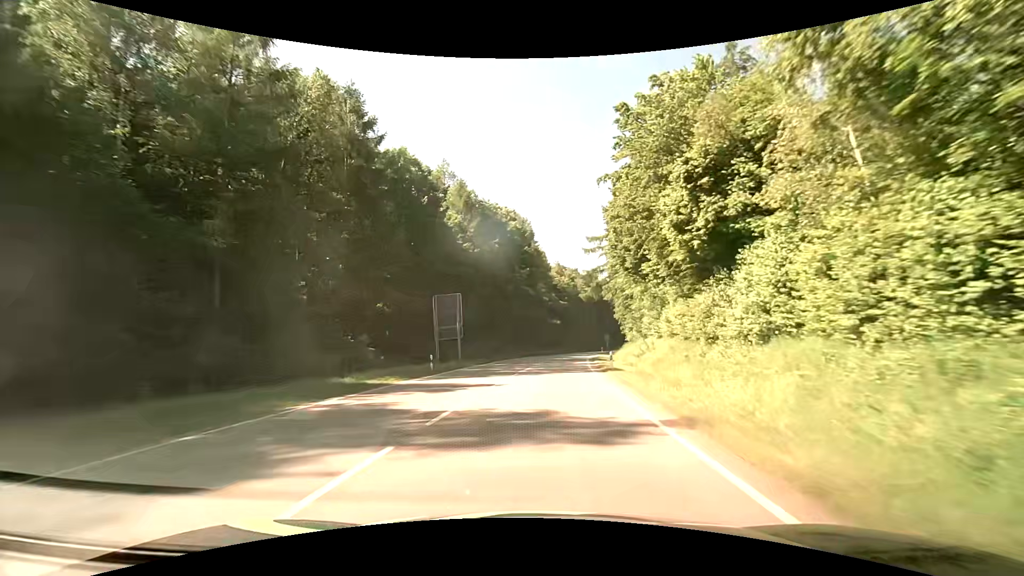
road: secondary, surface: asphalt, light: Day
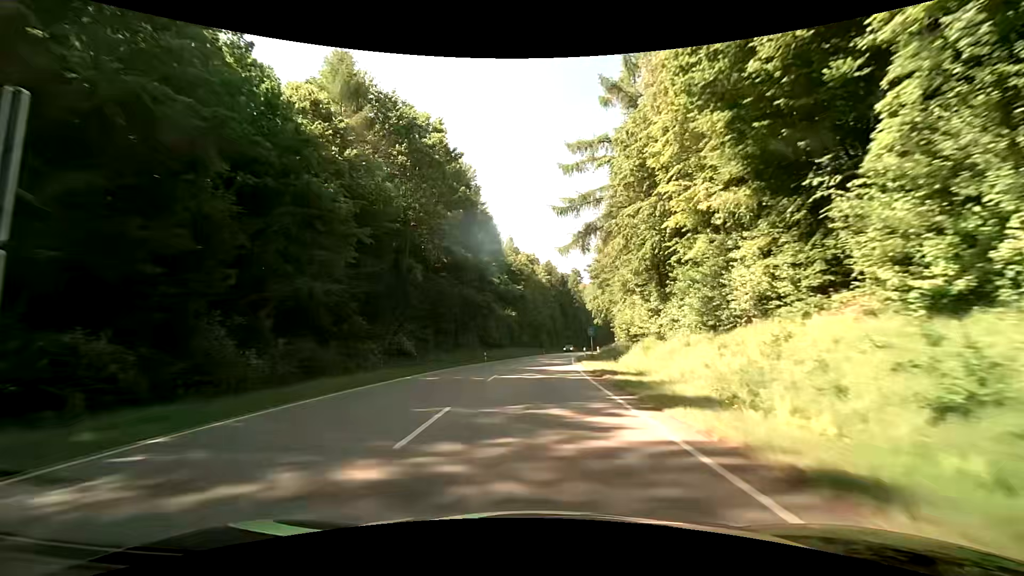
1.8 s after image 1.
(+1.5, +32.5) m; +5°
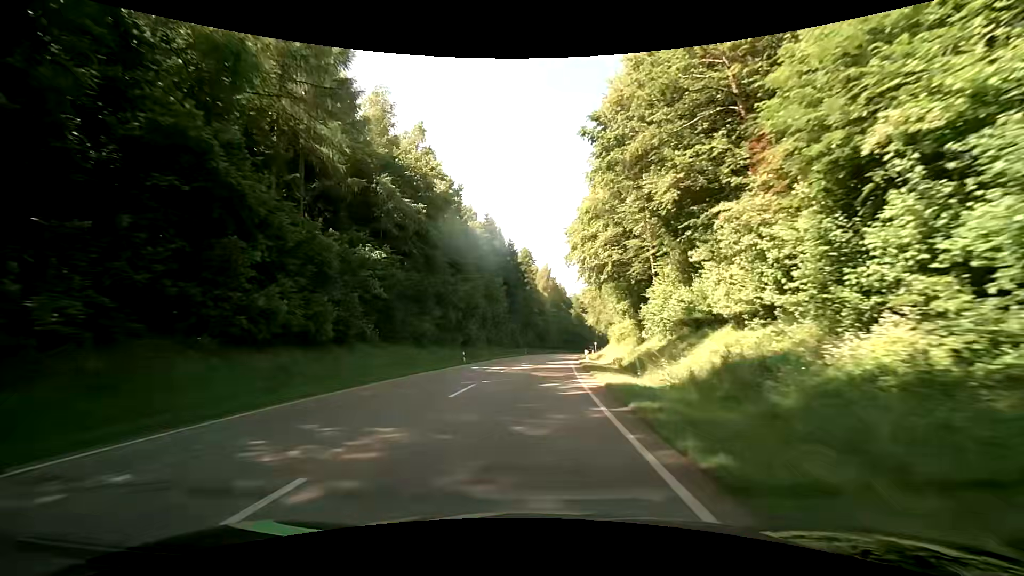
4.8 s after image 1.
(+2.6, +53.6) m; +7°
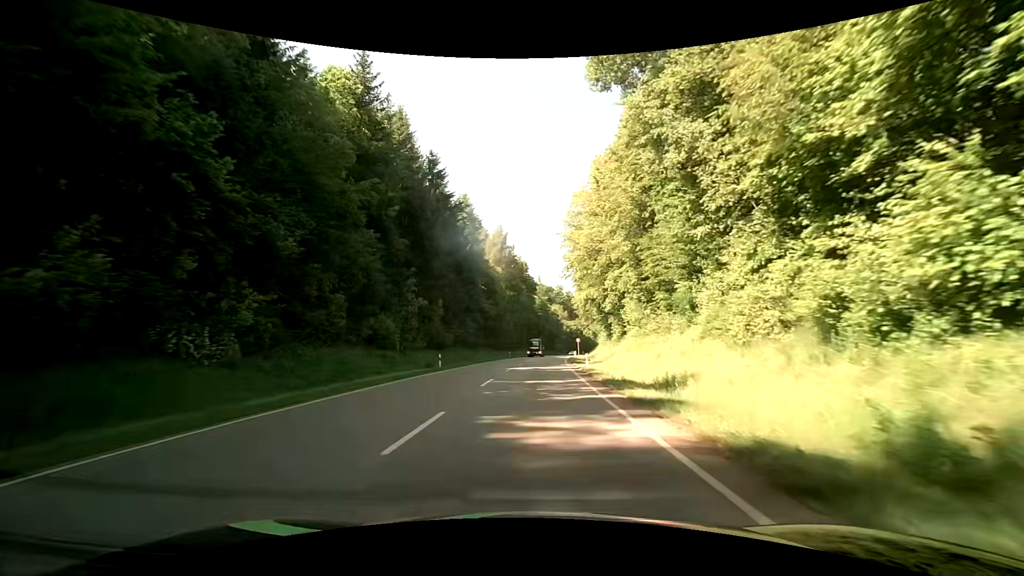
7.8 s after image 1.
(+2.1, +52.9) m; +4°
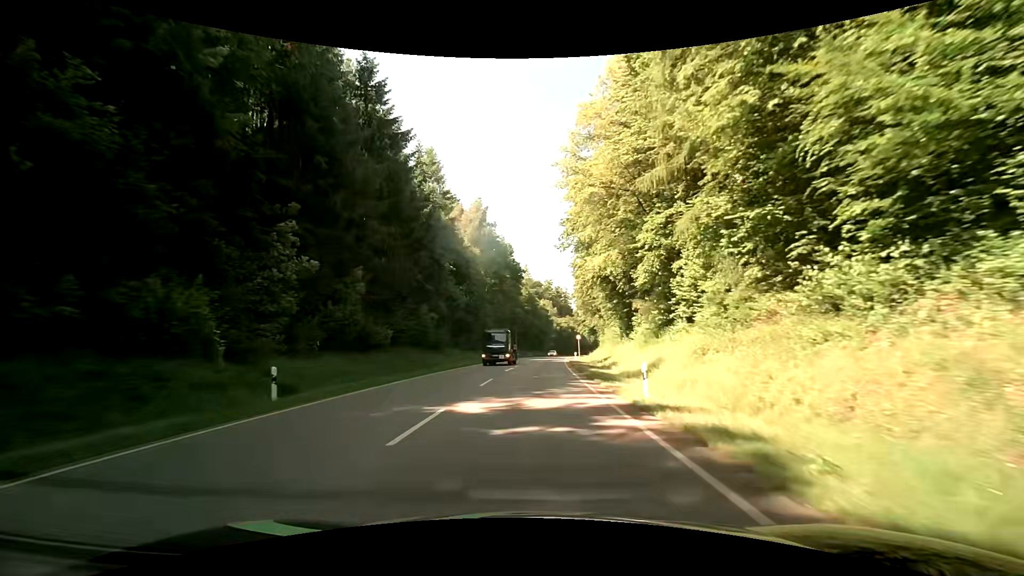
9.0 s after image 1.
(+0.4, +21.5) m; +1°
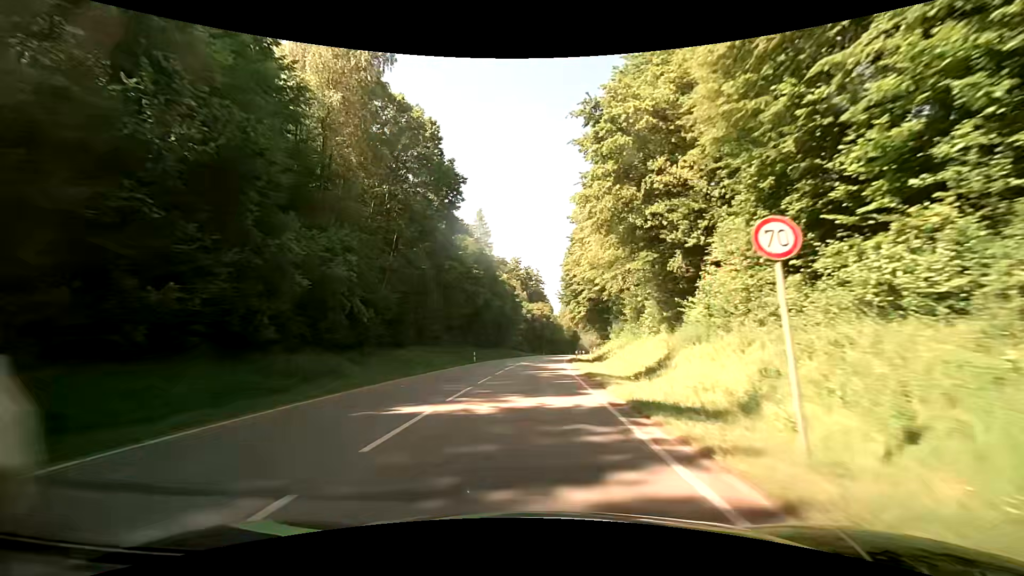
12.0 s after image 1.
(+2.4, +54.4) m; +4°
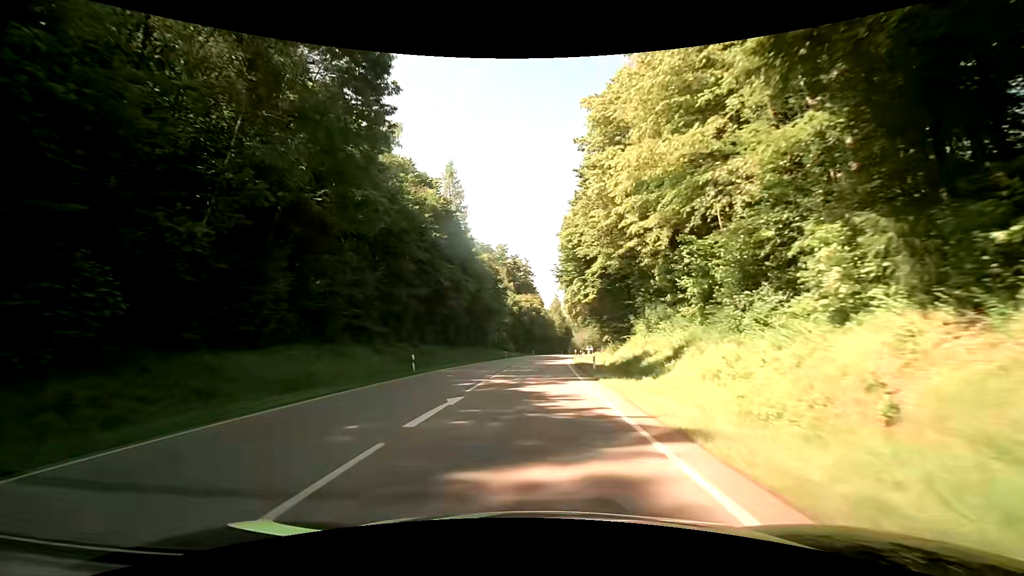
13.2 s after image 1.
(+0.4, +21.8) m; +2°
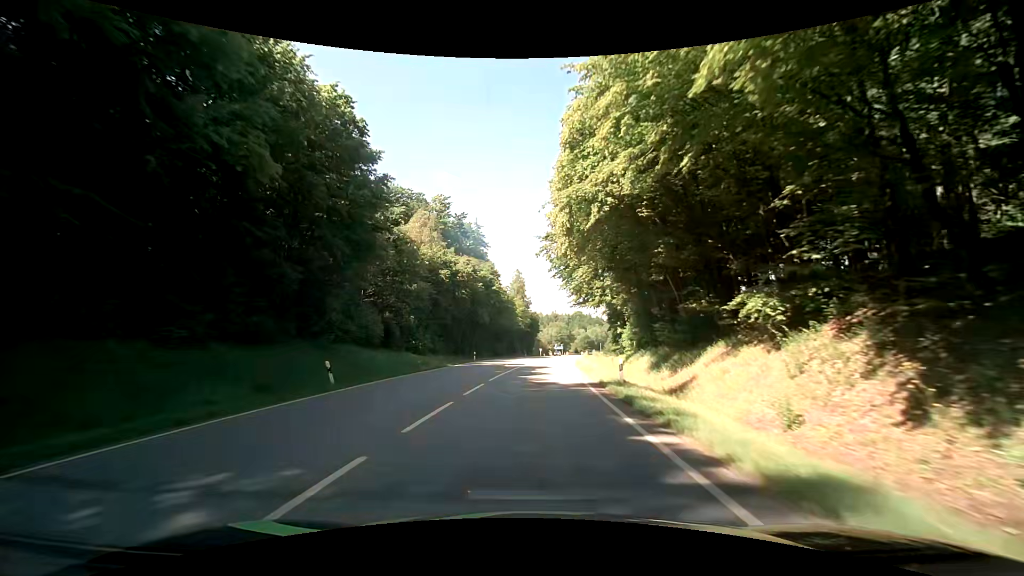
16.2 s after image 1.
(+2.3, +54.7) m; +5°
(0, +10) (0, +20) (+1, +30) (+2, +40) (+2, +50) (+3, +60) (+4, +70) (+5, +80) (+7, +90) (+8, +100) m
